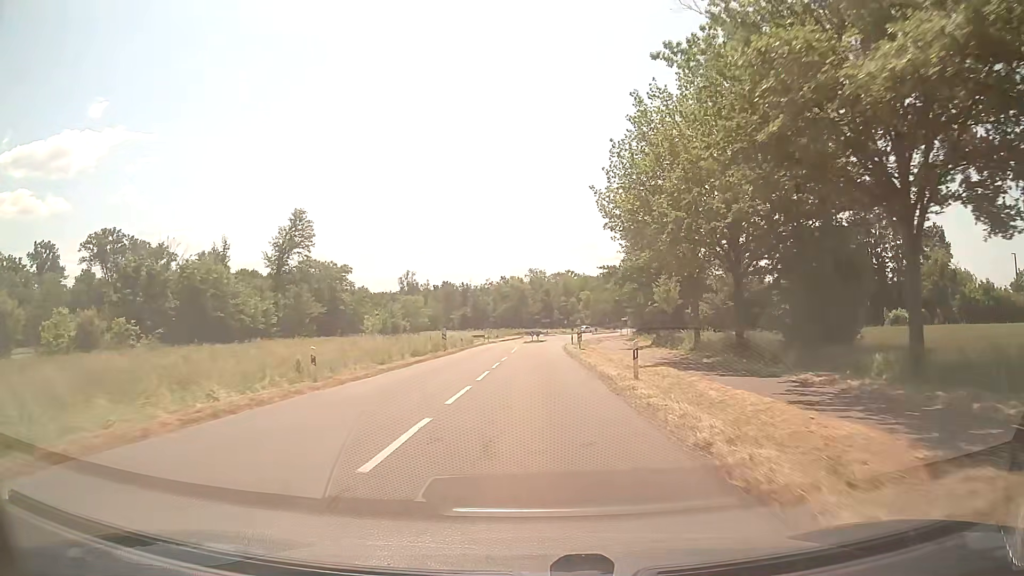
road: secondary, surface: asphalt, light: Day
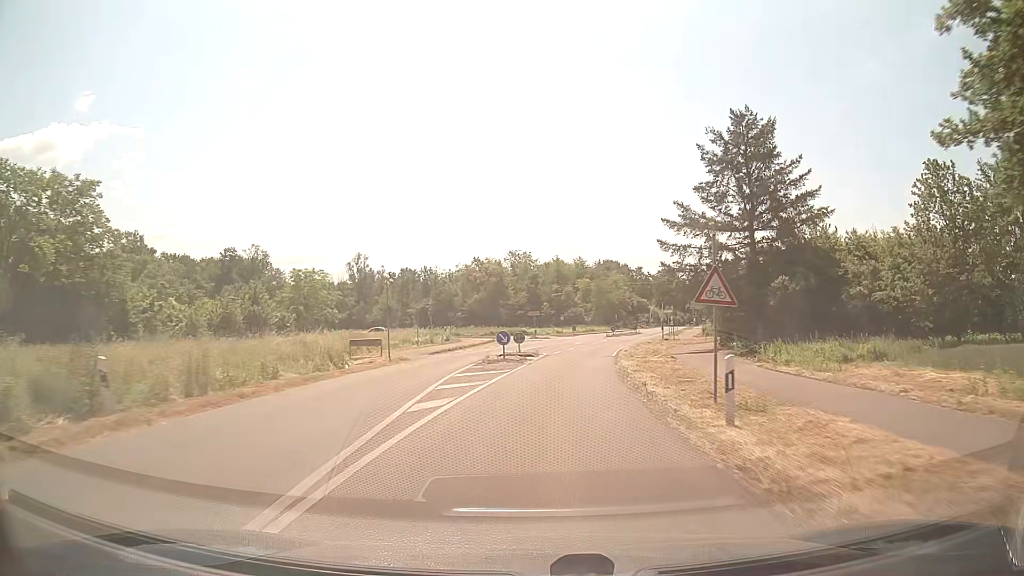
(+0.2, +47.0) m; +1°
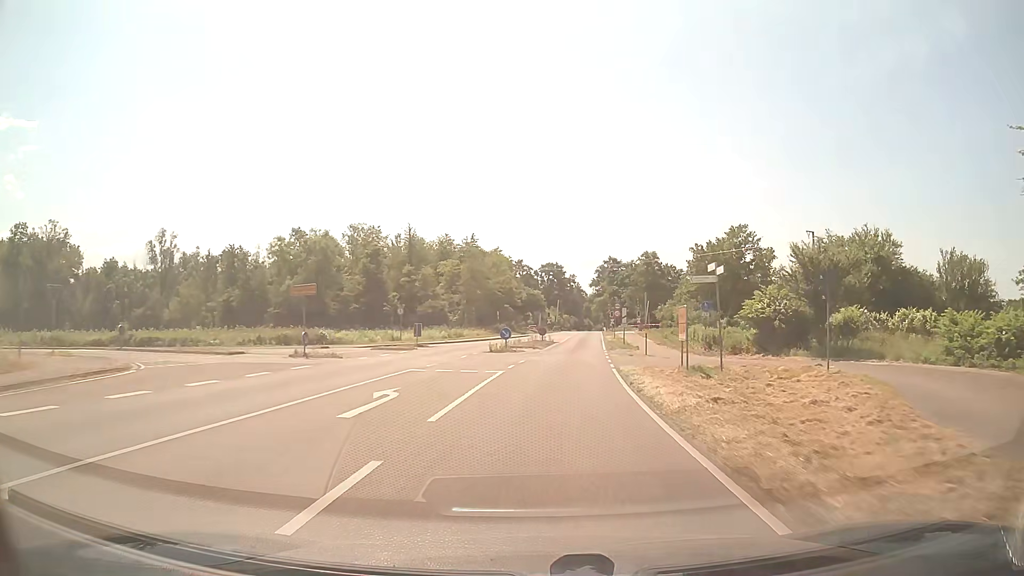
(+4.1, +46.0) m; +11°
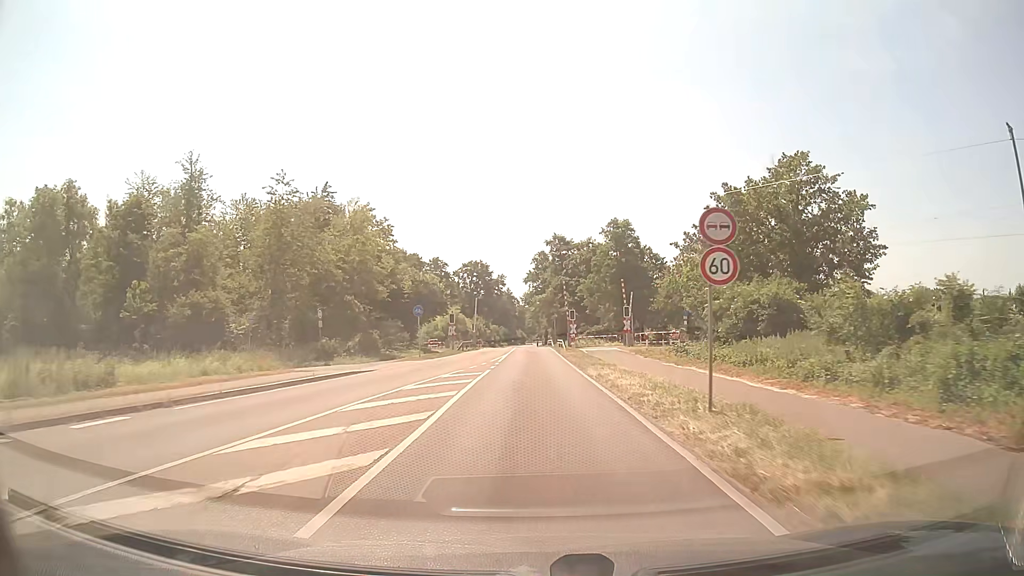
(+3.2, +46.3) m; +6°
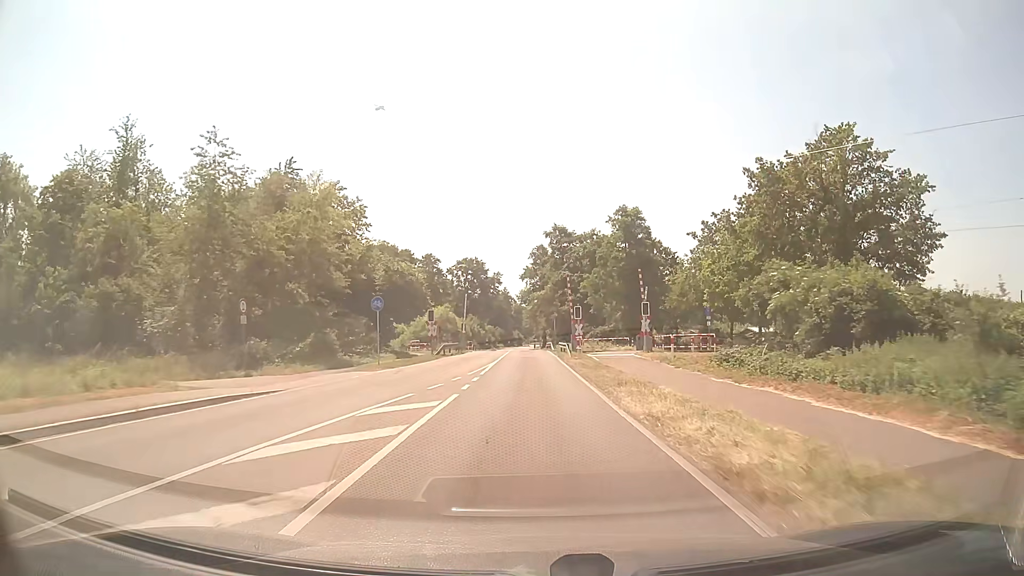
(0.0, +9.2) m; 0°
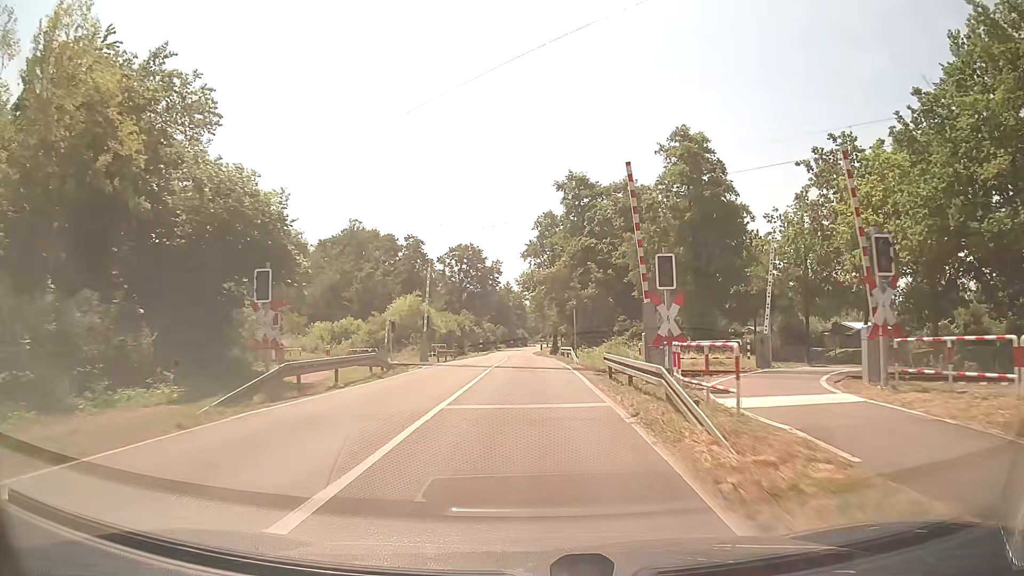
(-0.1, +27.3) m; -1°
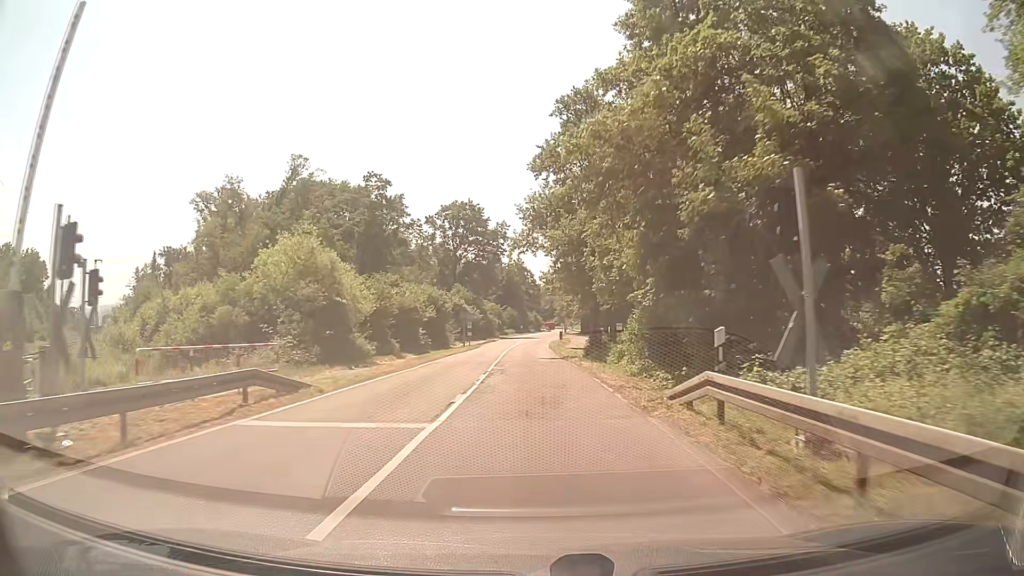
(-0.4, +35.7) m; -1°
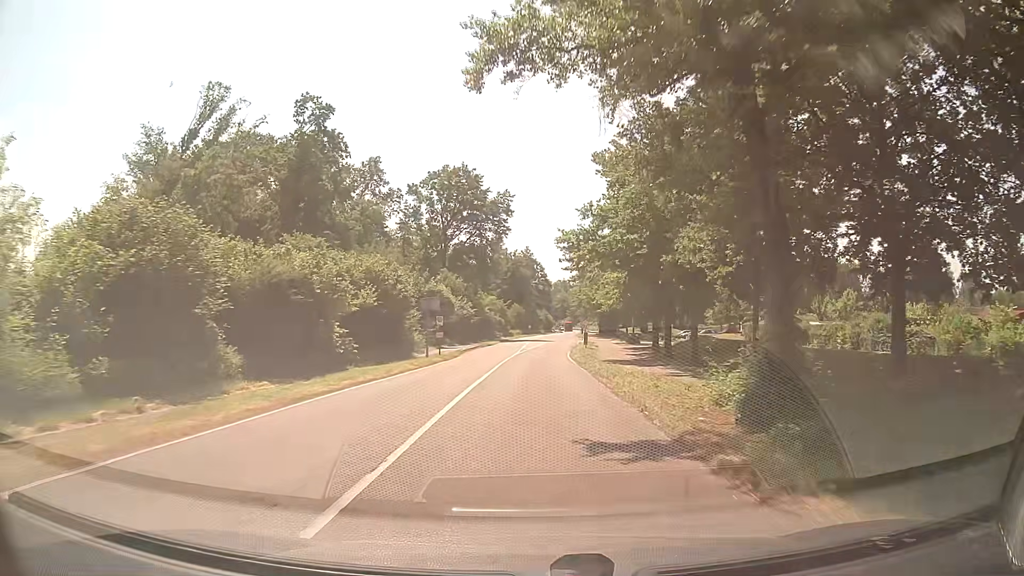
(-0.2, +26.8) m; 0°
(0, +10) (0, +20) (0, +30) (+1, +40) (+1, +50) (+1, +60) (+2, +70) (+3, +80) (+3, +90) (+4, +100) m
